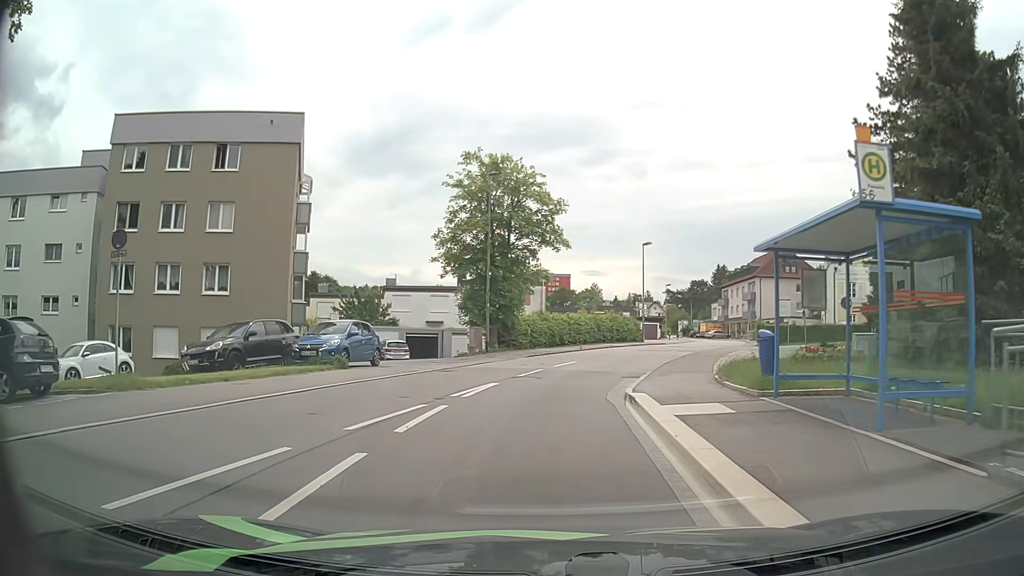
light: Day
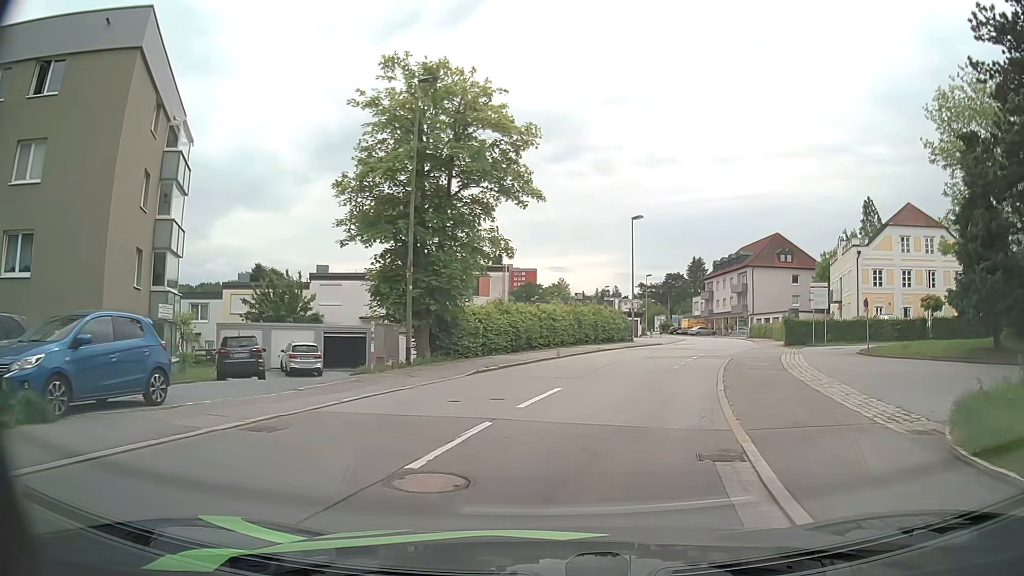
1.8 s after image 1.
(+0.1, +12.0) m; +3°
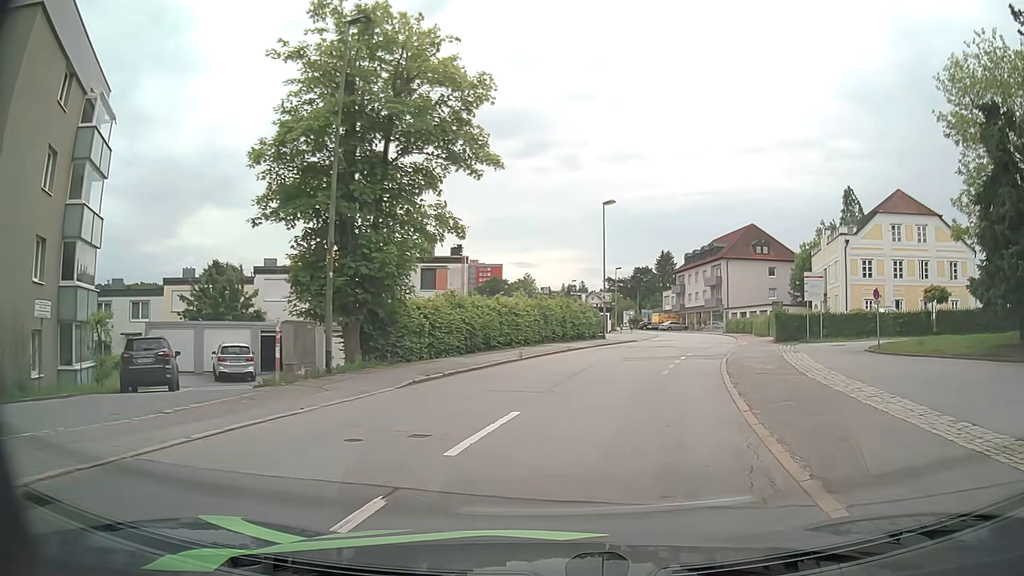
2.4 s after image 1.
(+0.1, +4.1) m; +3°
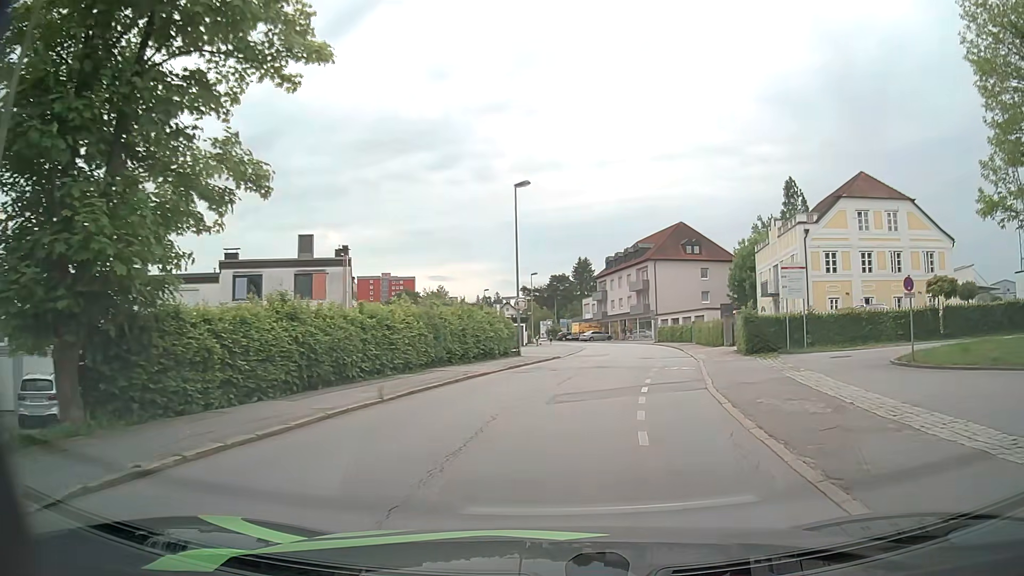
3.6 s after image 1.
(+0.5, +8.4) m; +7°
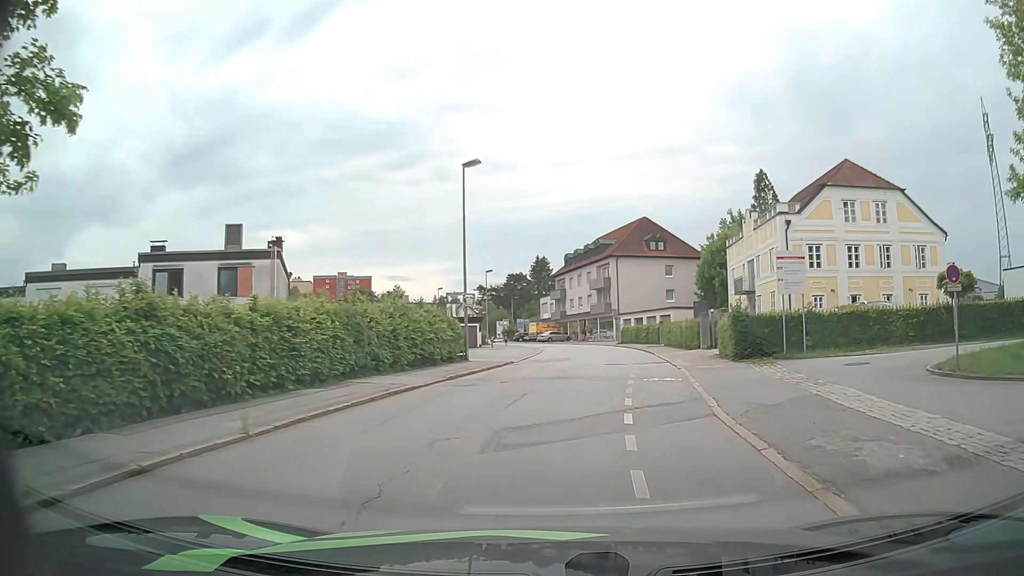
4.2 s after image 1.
(+0.1, +4.3) m; +3°
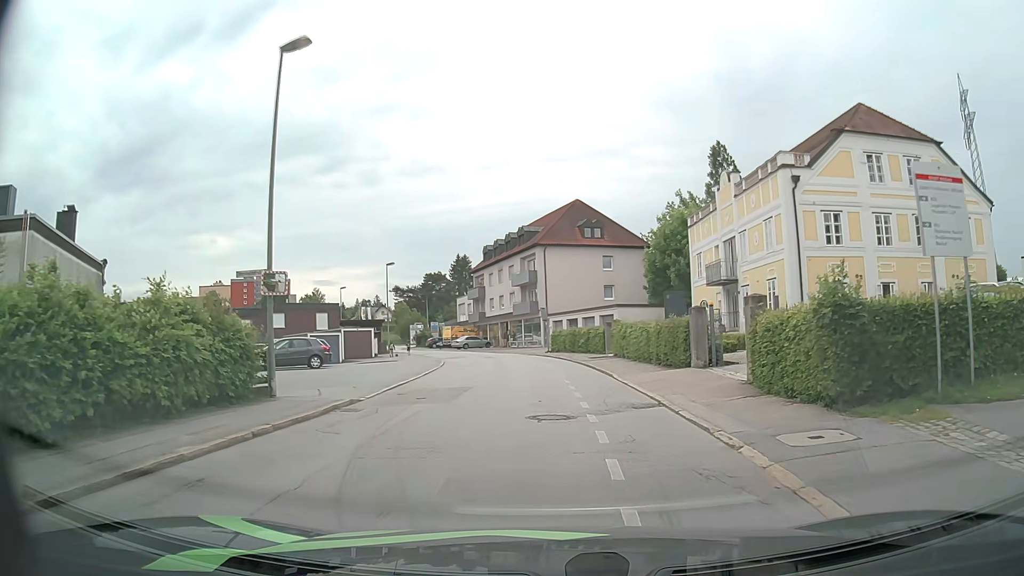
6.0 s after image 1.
(+1.0, +13.1) m; +6°
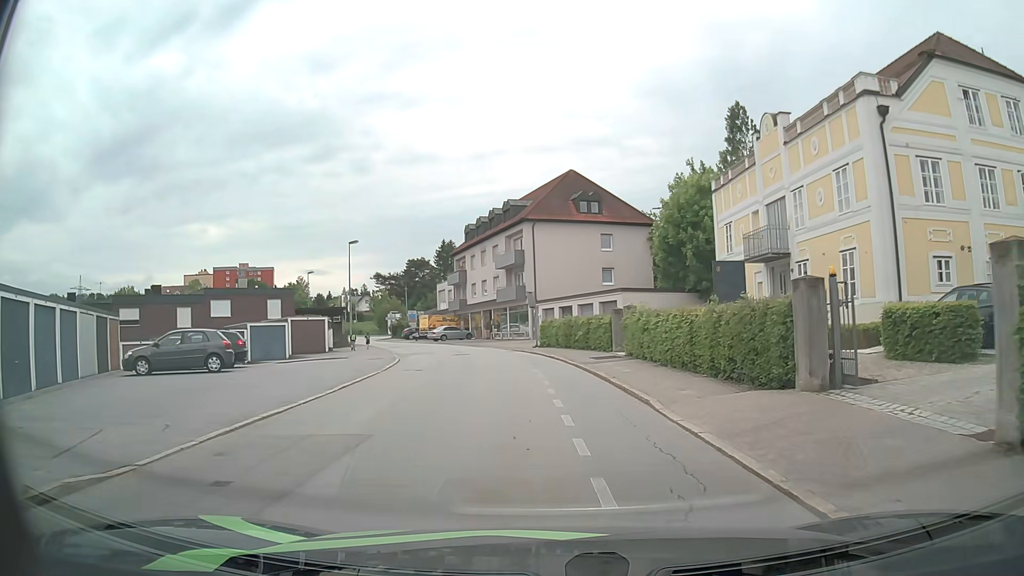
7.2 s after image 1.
(+0.1, +9.1) m; +1°
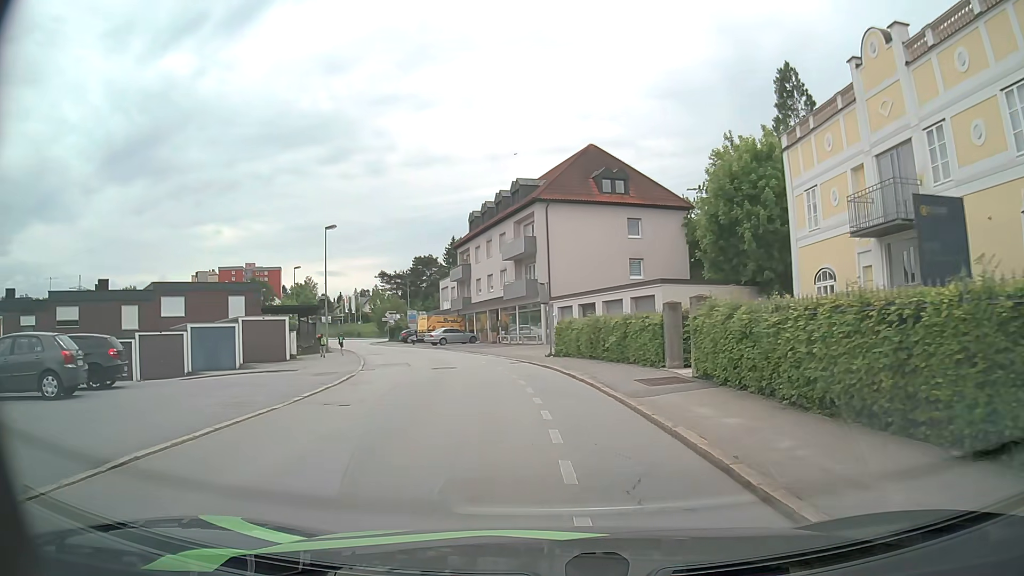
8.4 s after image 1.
(-0.1, +9.2) m; -1°
(0, +10) (-1, +20) (-3, +30) (-6, +39) (-10, +49) (-14, +58) (-18, +67) (-23, +76) (-28, +84) (-32, +93) m
